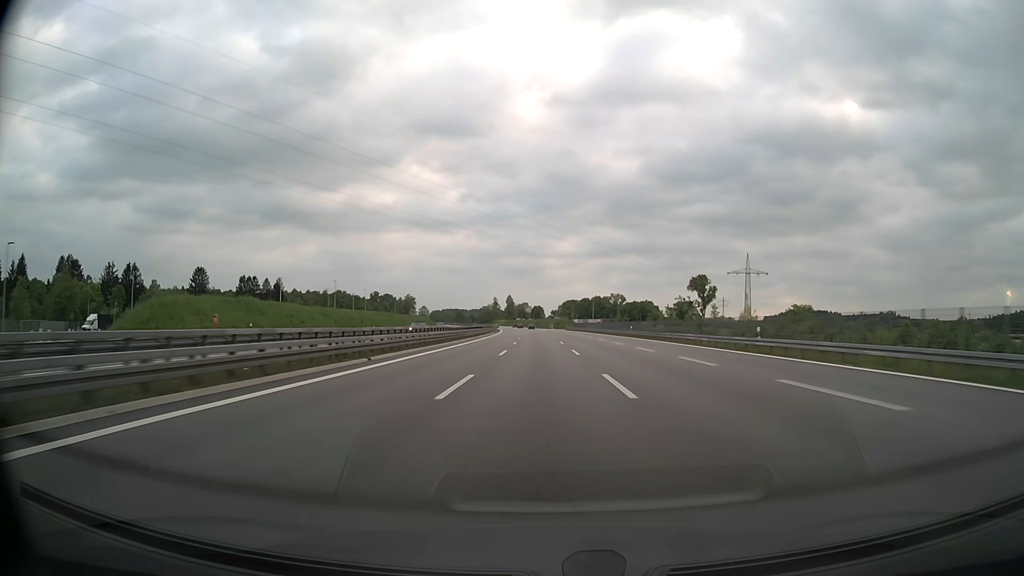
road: motorway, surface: asphalt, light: Day
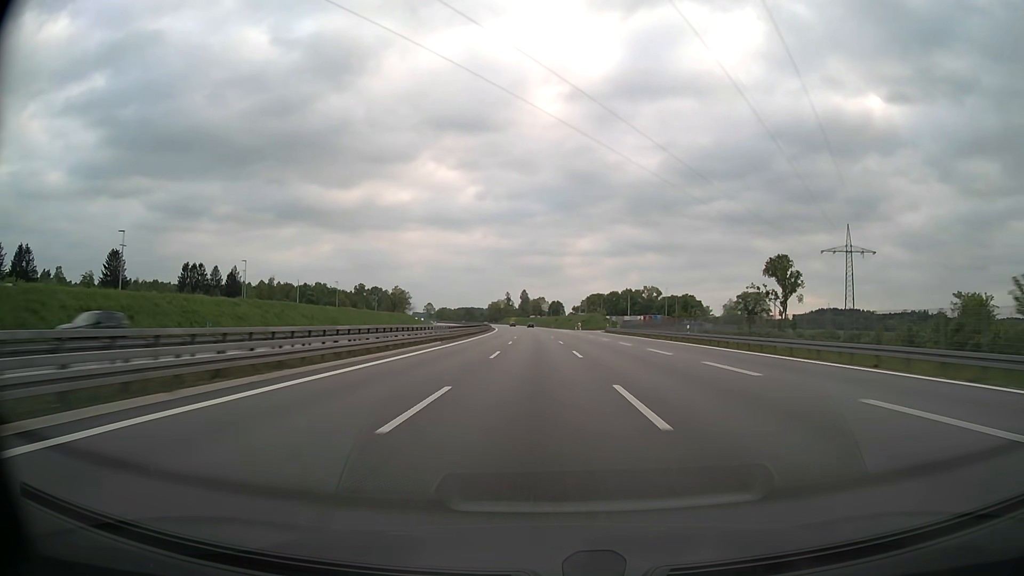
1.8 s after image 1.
(-1.2, +76.9) m; -2°
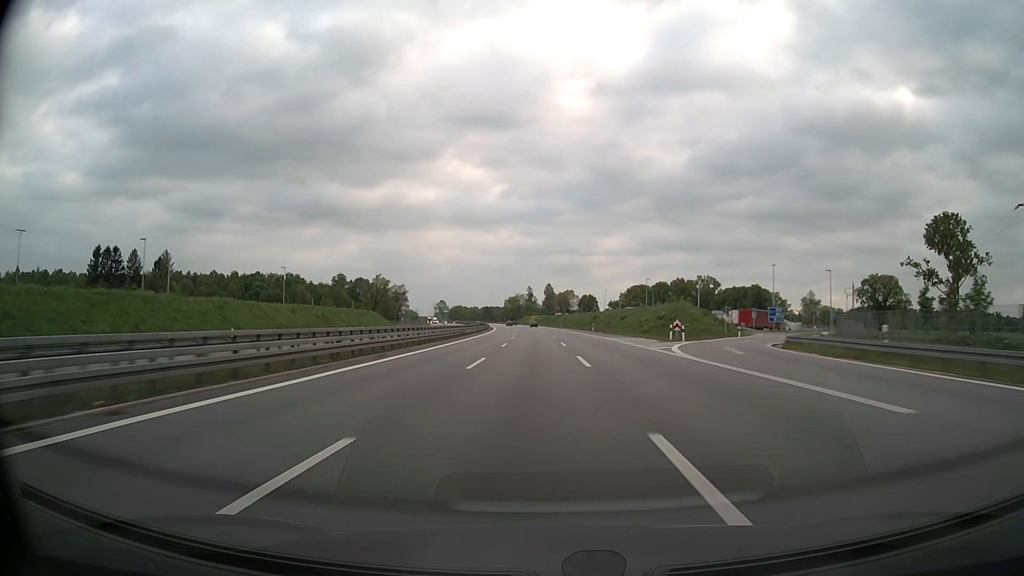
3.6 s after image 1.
(-1.3, +79.5) m; -2°
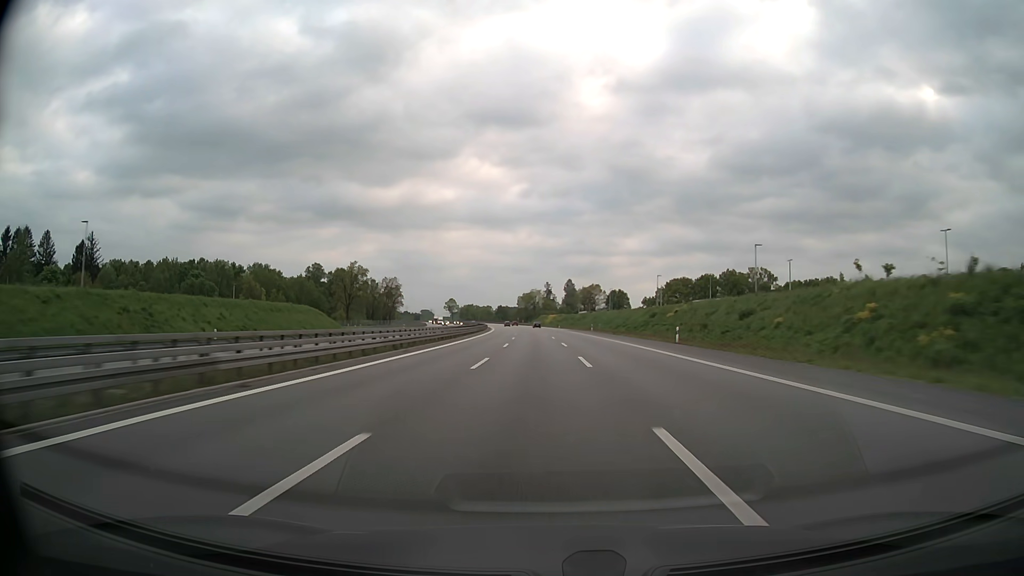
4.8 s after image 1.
(-0.8, +54.3) m; -2°
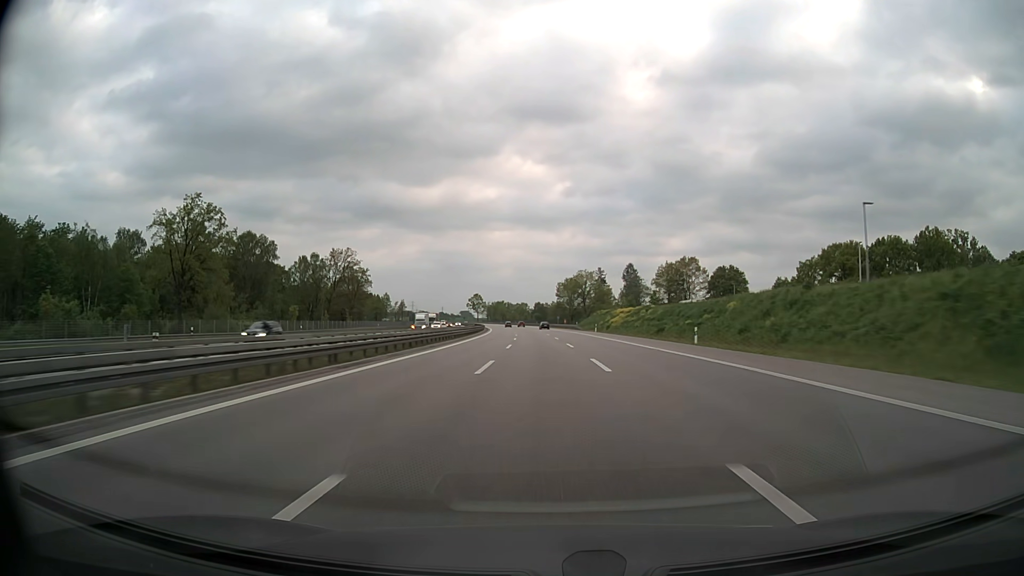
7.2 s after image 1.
(-3.8, +111.4) m; -4°
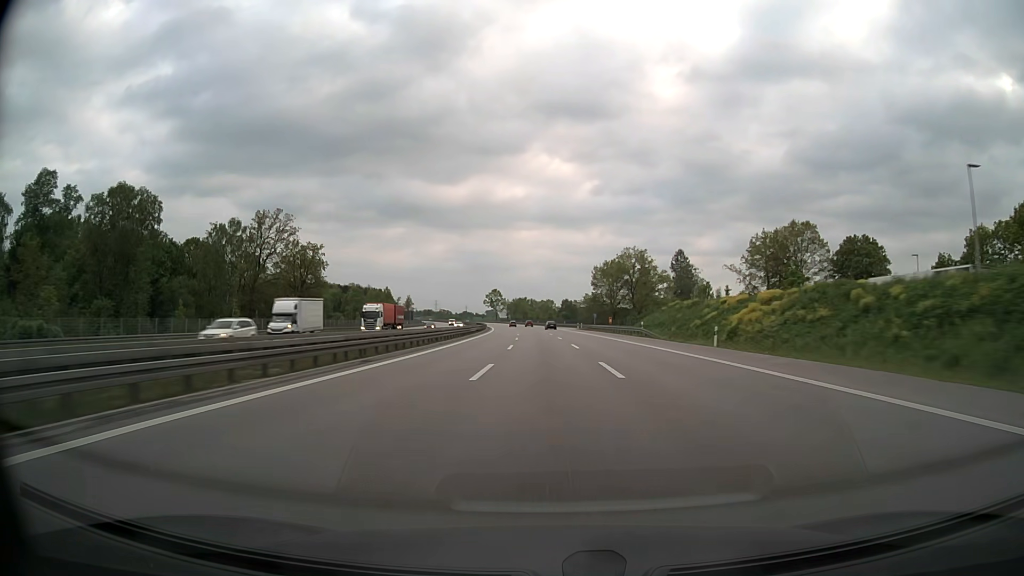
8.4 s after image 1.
(-1.0, +56.7) m; -2°
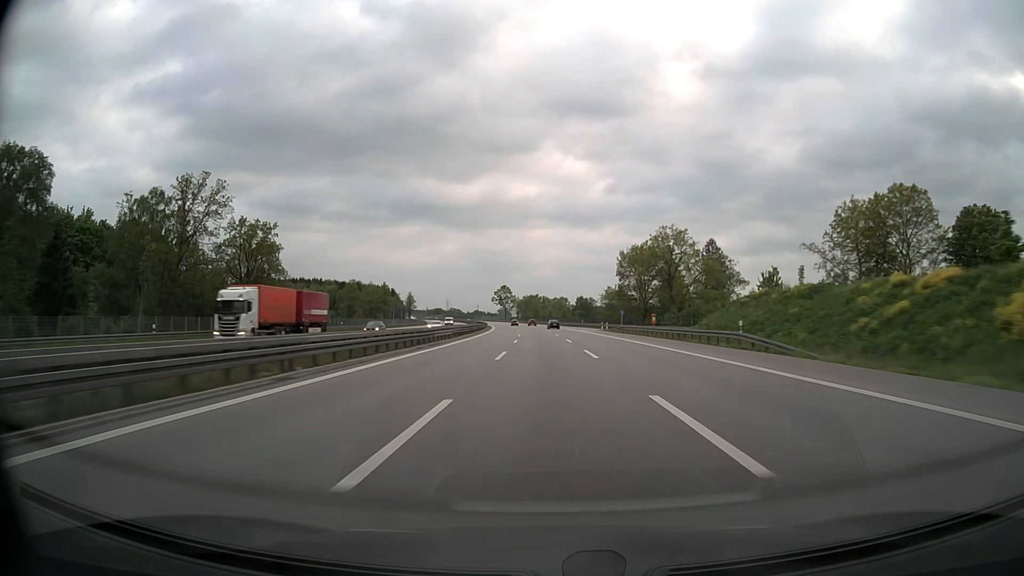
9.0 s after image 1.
(-0.3, +28.4) m; -1°
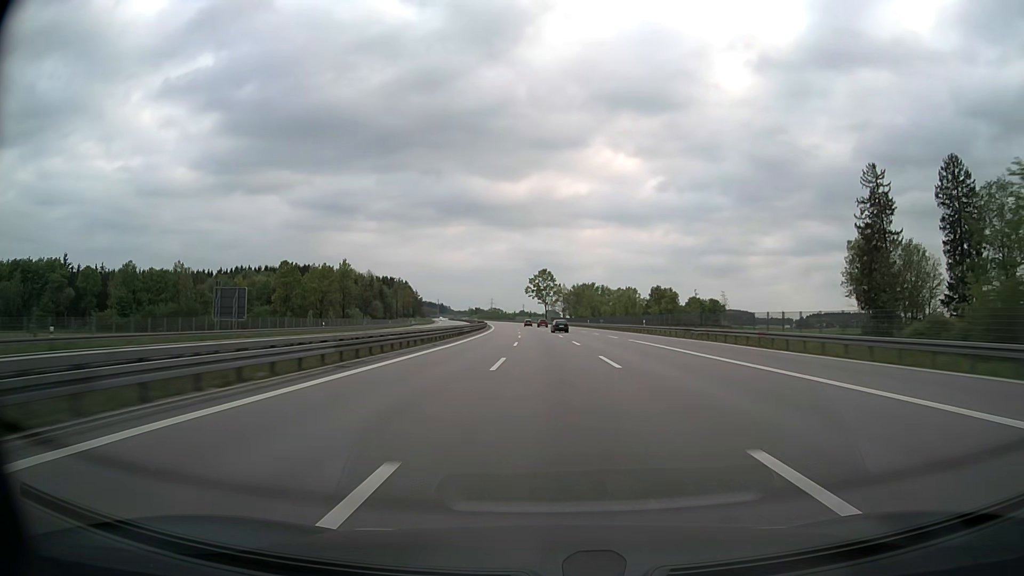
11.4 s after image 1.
(-4.3, +113.9) m; -4°
(0, +10) (0, +20) (0, +30) (-1, +40) (-1, +50) (-1, +60) (-2, +70) (-2, +80) (-3, +90) (-3, +100) m
